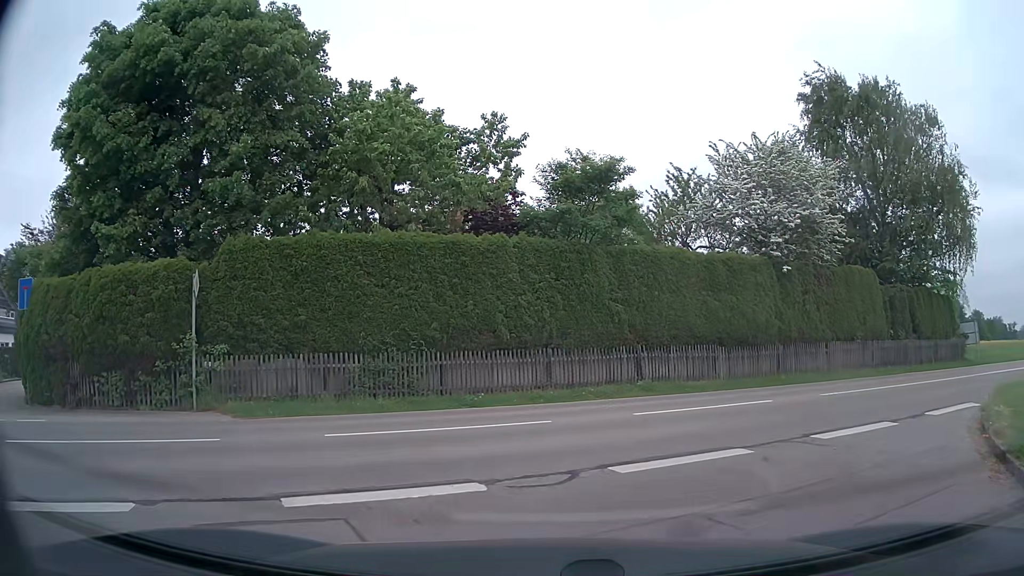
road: residential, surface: asphalt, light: Day
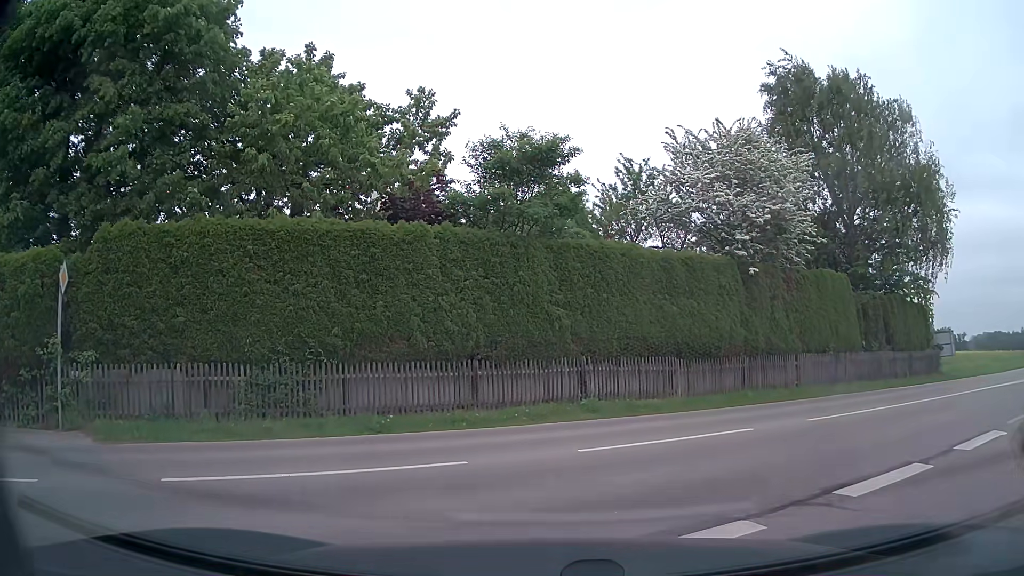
(0.0, +2.5) m; +4°
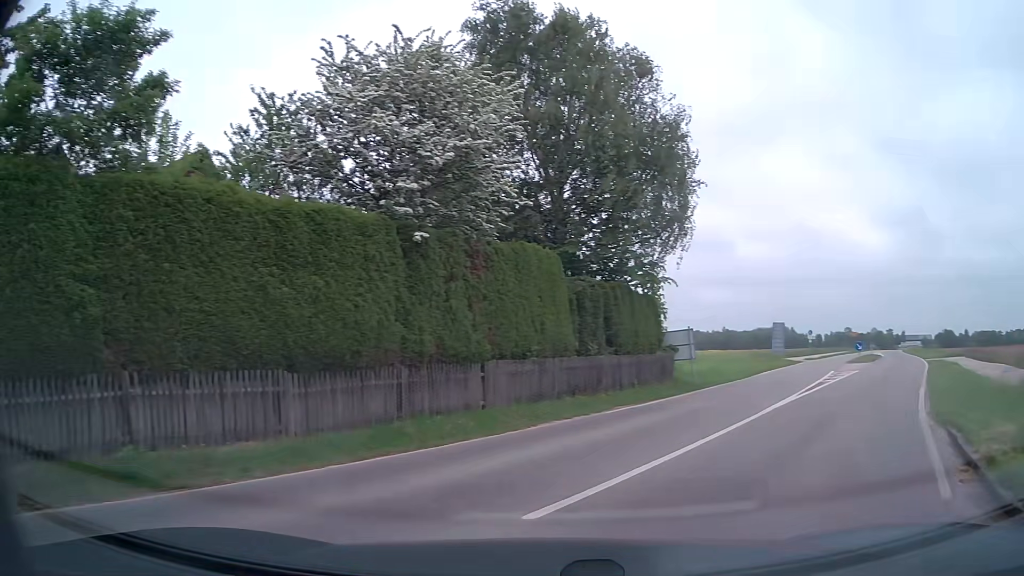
(+1.2, +6.3) m; +26°
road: secondary
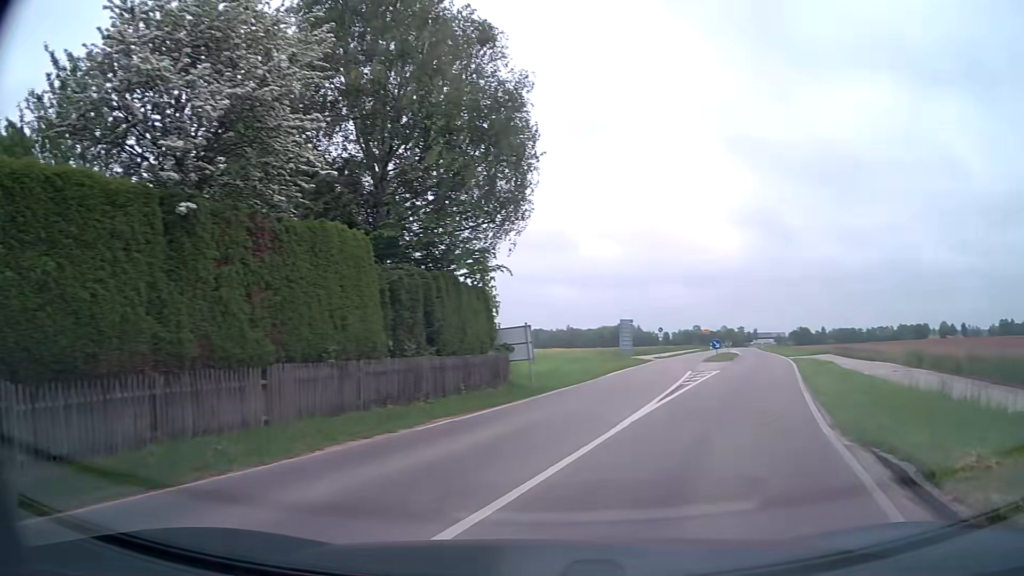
(+0.3, +2.8) m; +13°
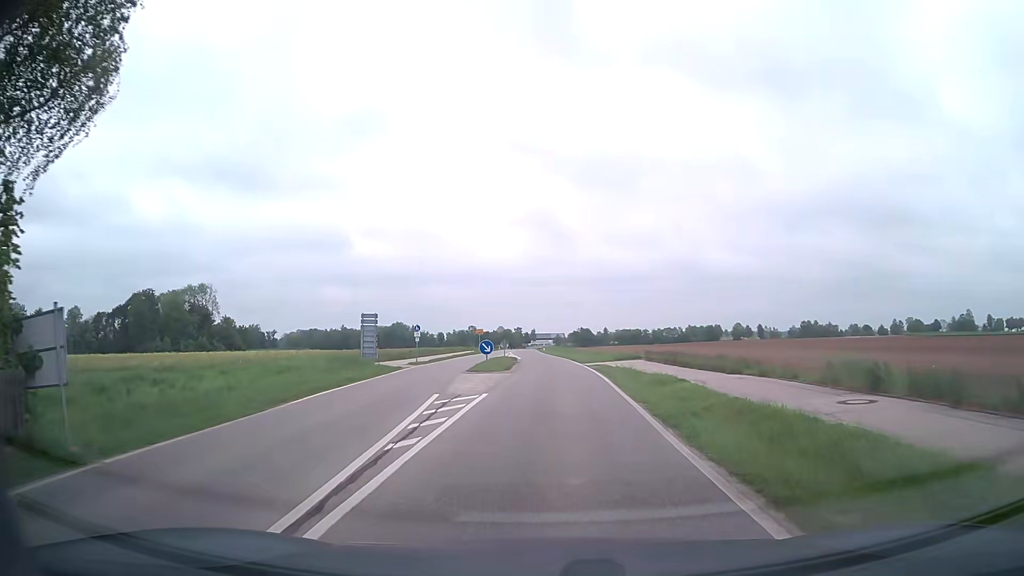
(+2.9, +12.0) m; +20°
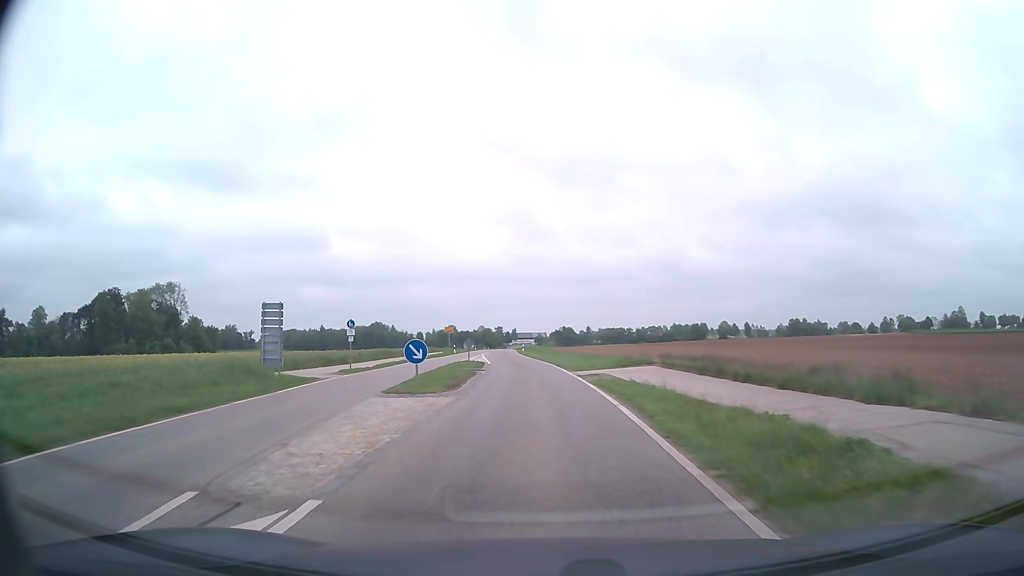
(+0.3, +11.7) m; +2°
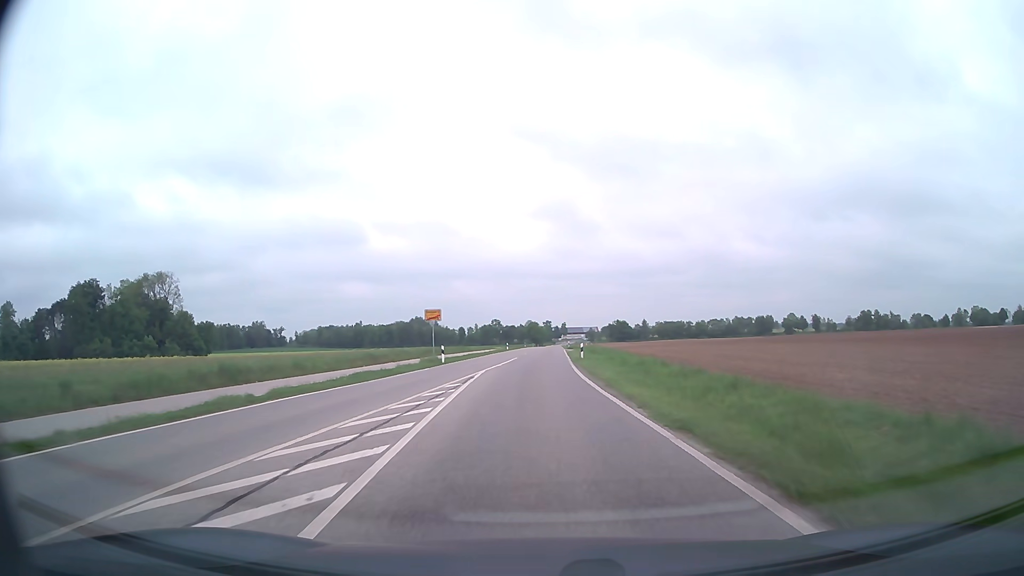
(-1.4, +39.0) m; -4°
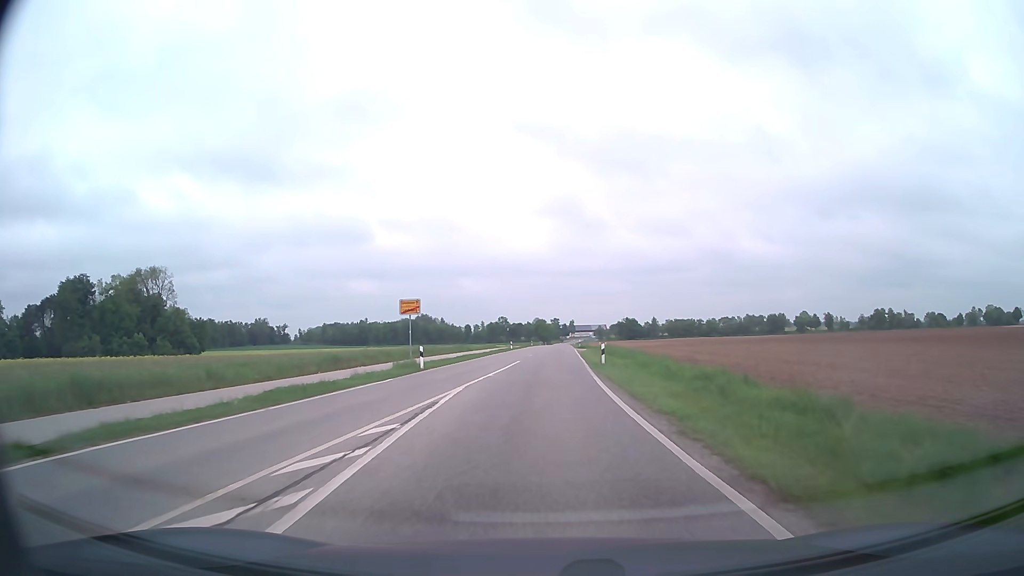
(-0.1, +8.7) m; -1°
(0, +10) (0, +20) (0, +30) (0, +40) (+1, +50) (+1, +60) (+1, +70) (+2, +80) (+2, +90) (+2, +100) m
